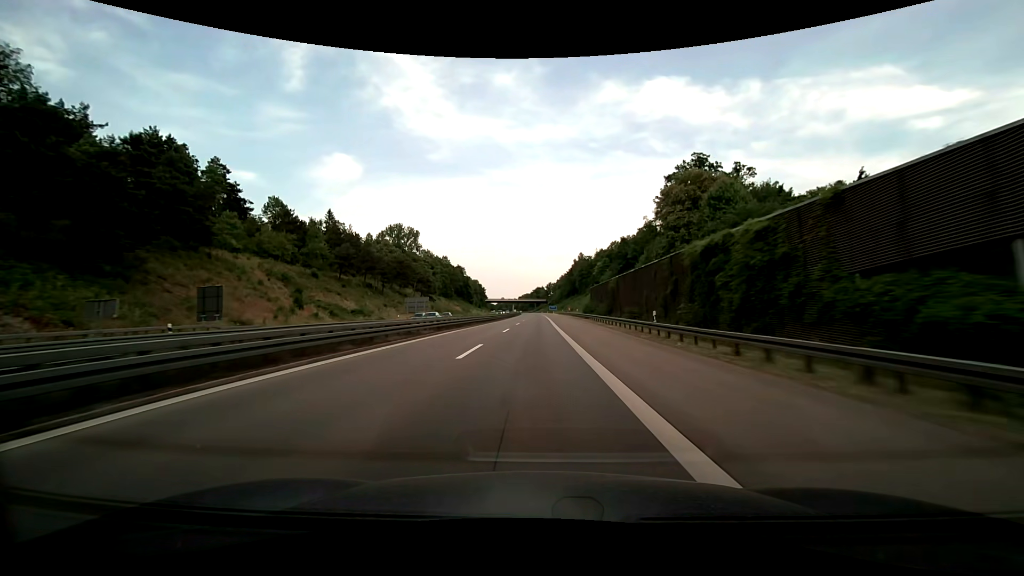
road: motorway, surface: asphalt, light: Day
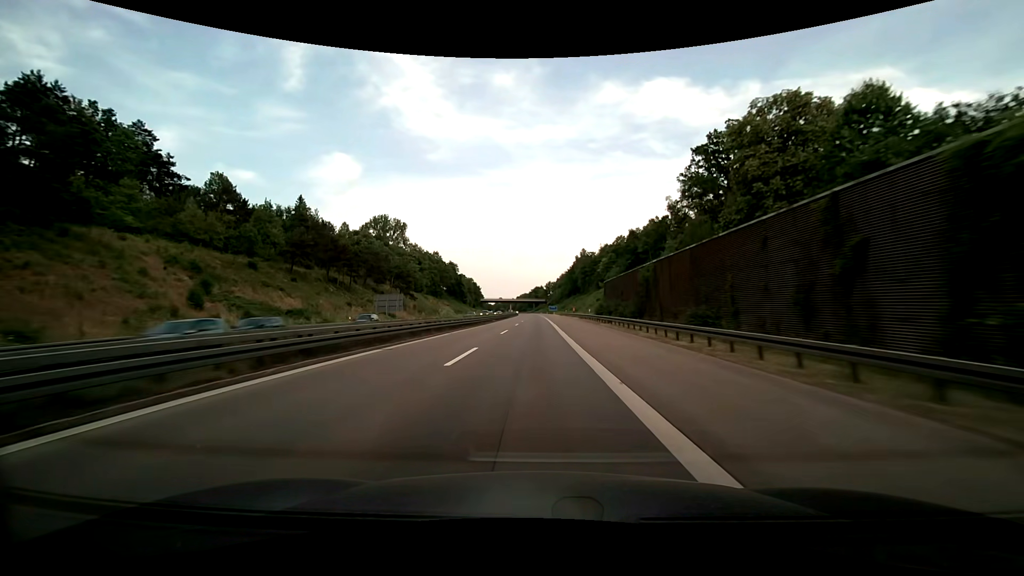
(0.0, +19.6) m; 0°
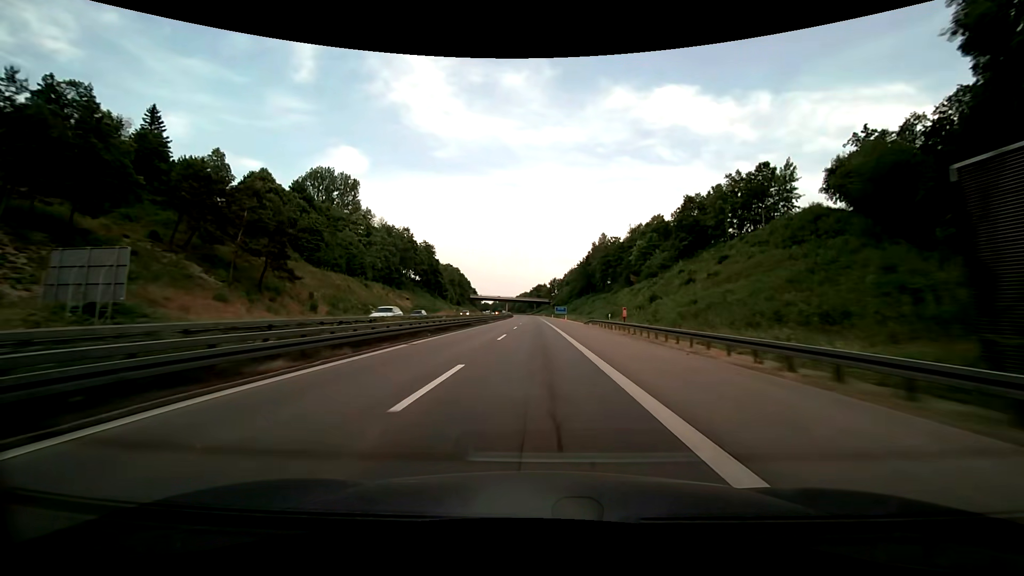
(-0.2, +59.3) m; 0°
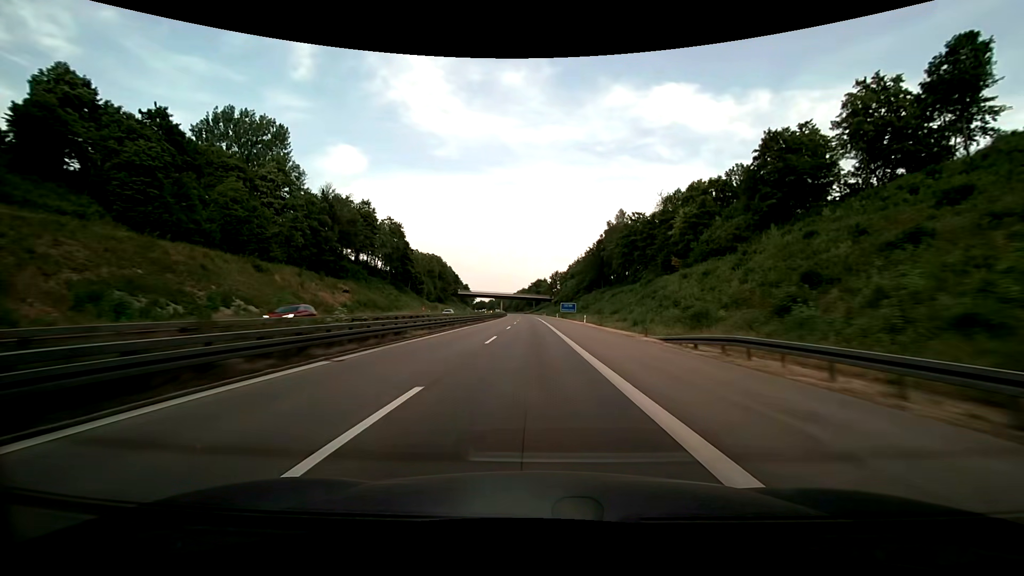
(+0.1, +40.1) m; 0°
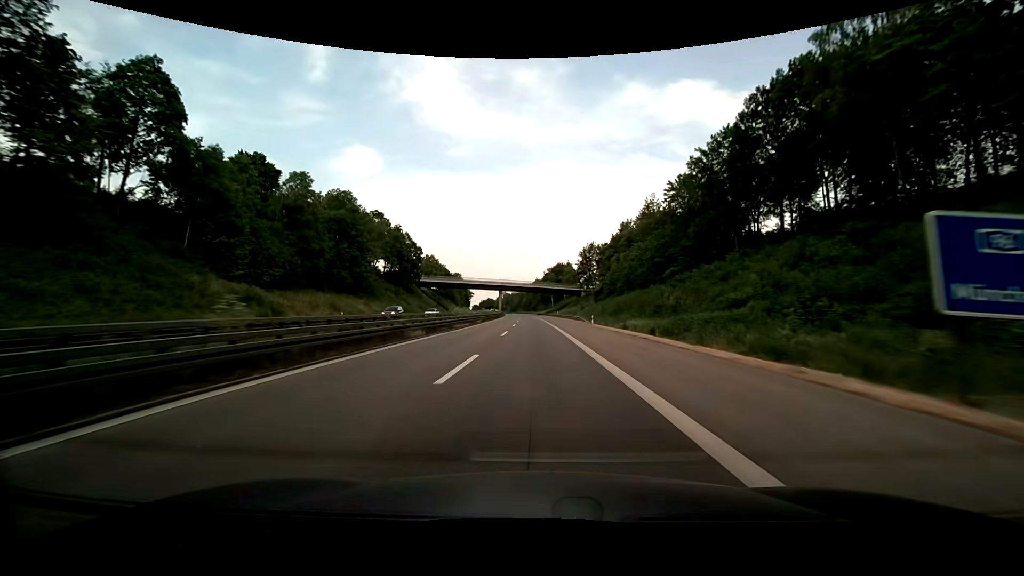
(-1.8, +102.0) m; -2°
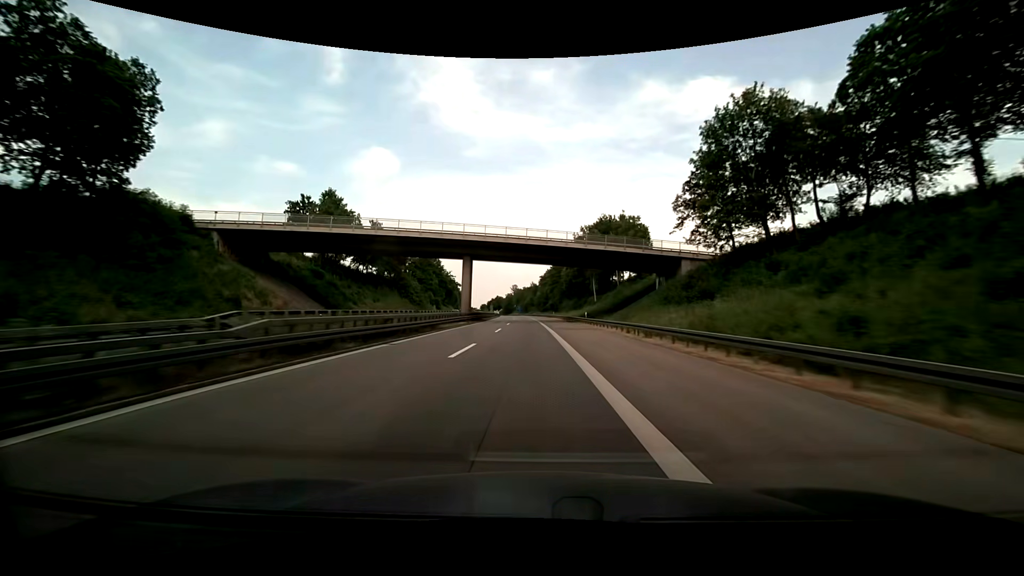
(-1.0, +103.1) m; -2°
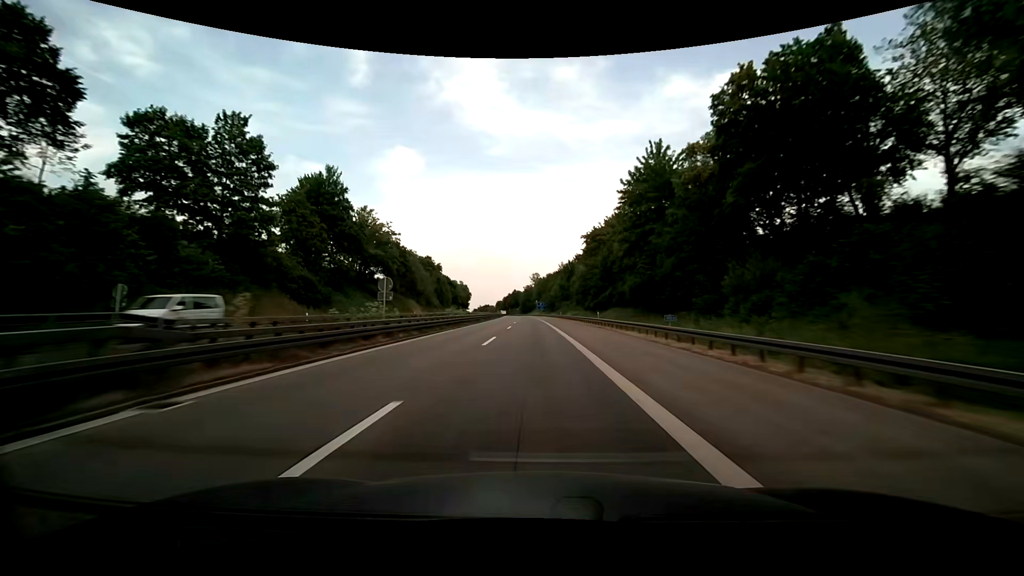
(-3.0, +103.4) m; -3°
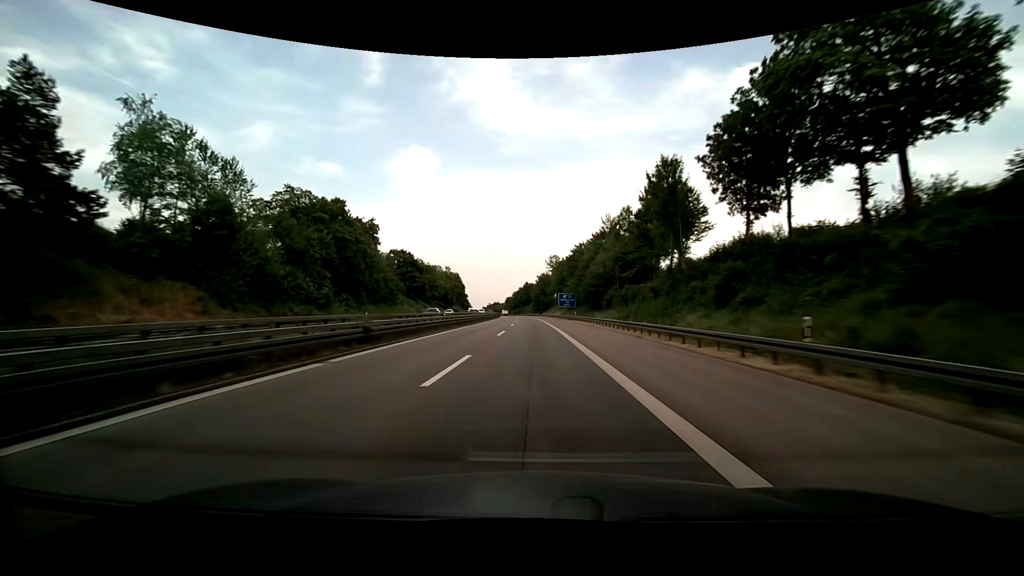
(-1.3, +82.5) m; -2°
(0, +10) (0, +20) (0, +30) (0, +40) (0, +50) (0, +60) (-1, +70) (-1, +80) (-1, +90) (-2, +100) m
